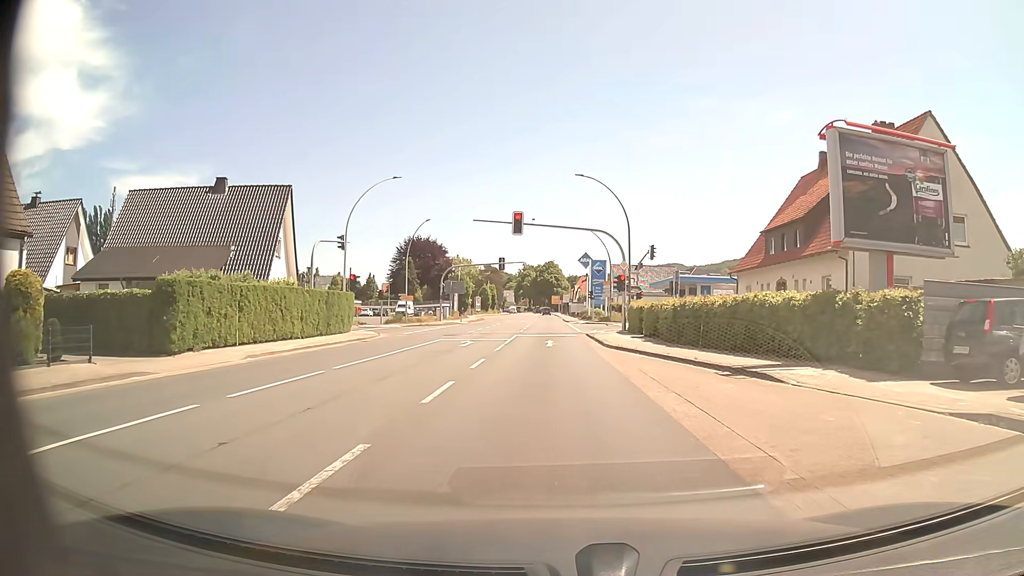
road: primary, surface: asphalt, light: Day
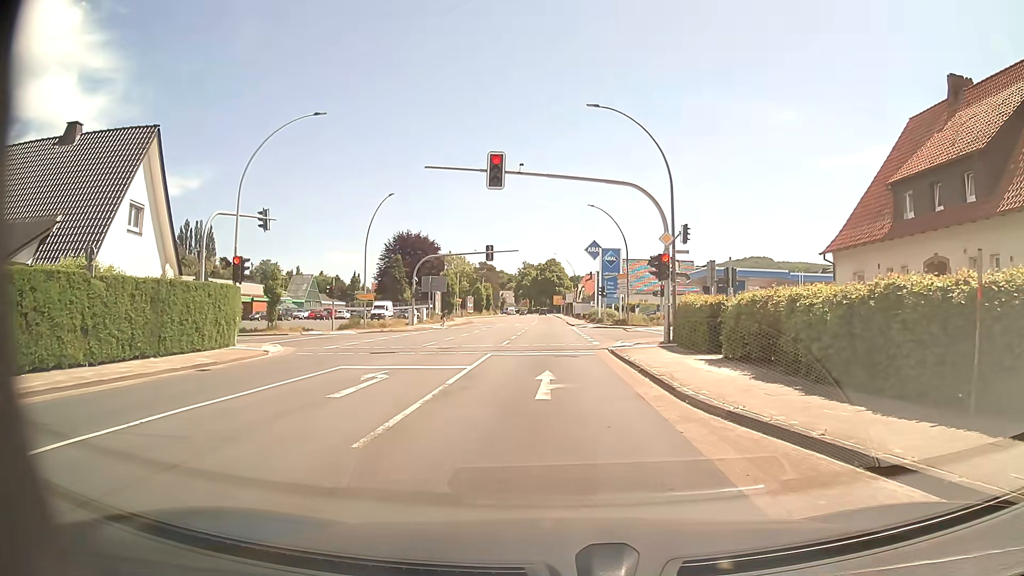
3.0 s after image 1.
(+0.2, +14.9) m; +1°
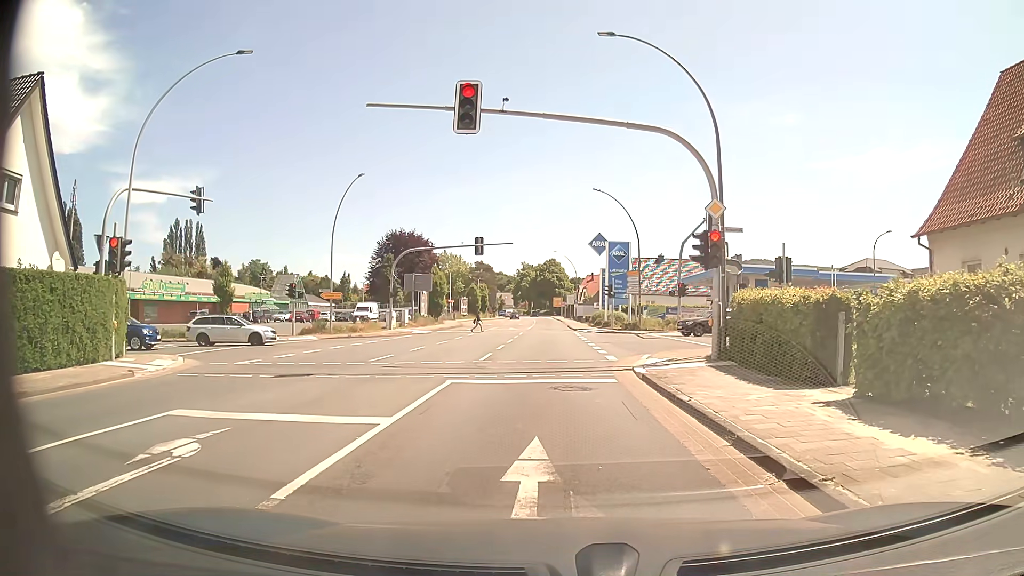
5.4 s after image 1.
(0.0, +7.8) m; 0°
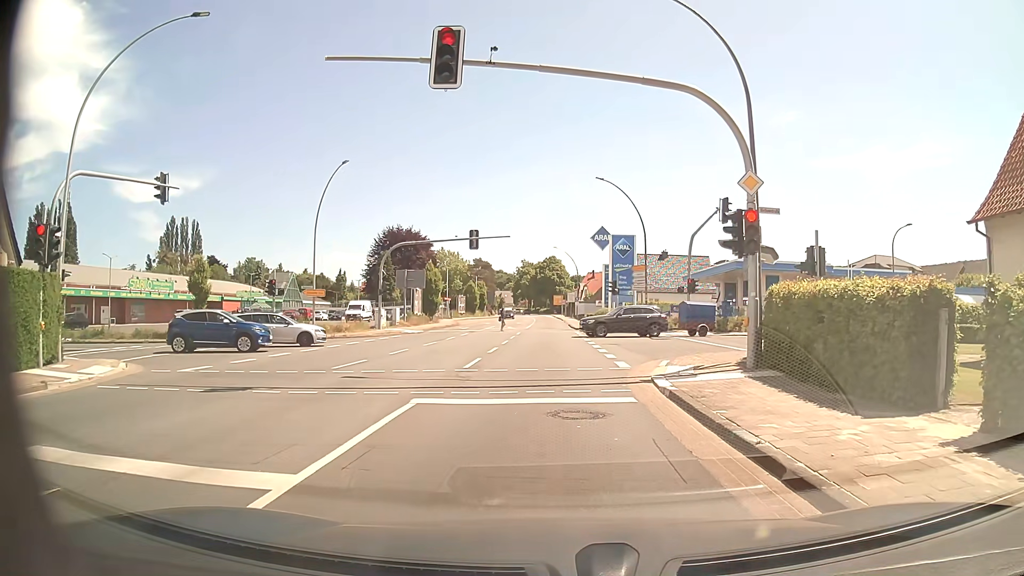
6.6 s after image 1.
(0.0, +3.3) m; +1°
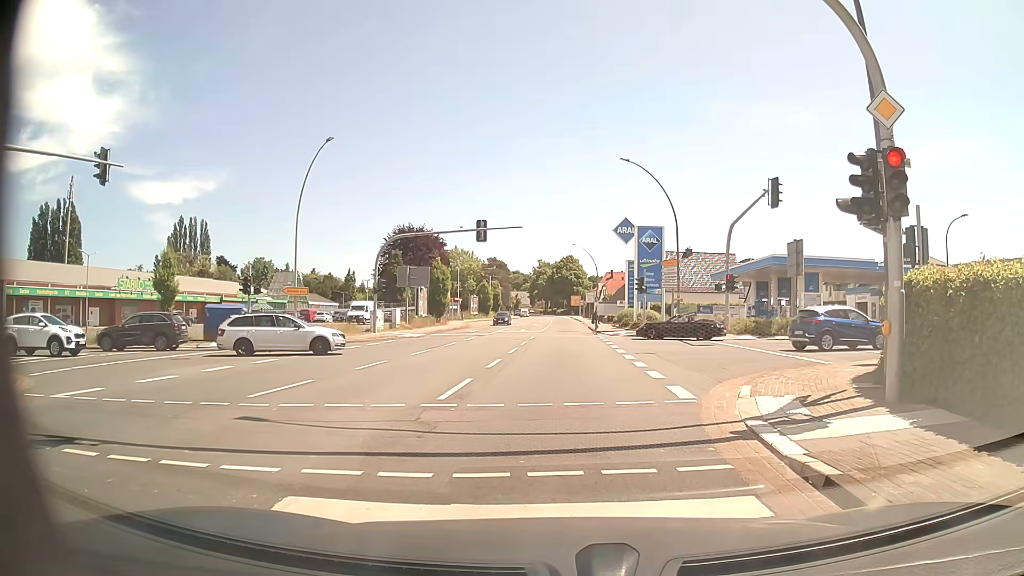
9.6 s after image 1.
(-0.2, +5.4) m; -3°
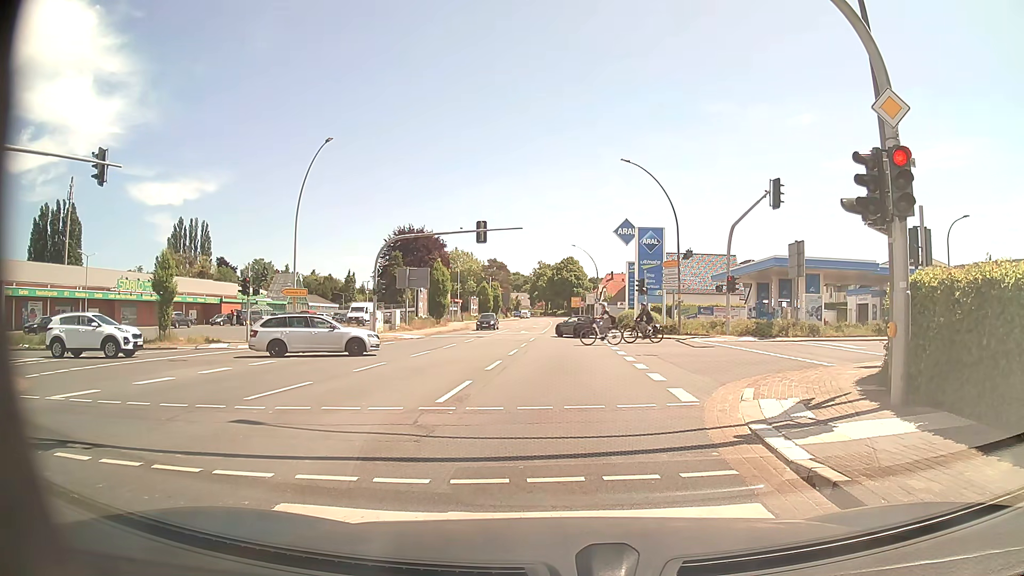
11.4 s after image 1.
(0.0, +0.2) m; 0°
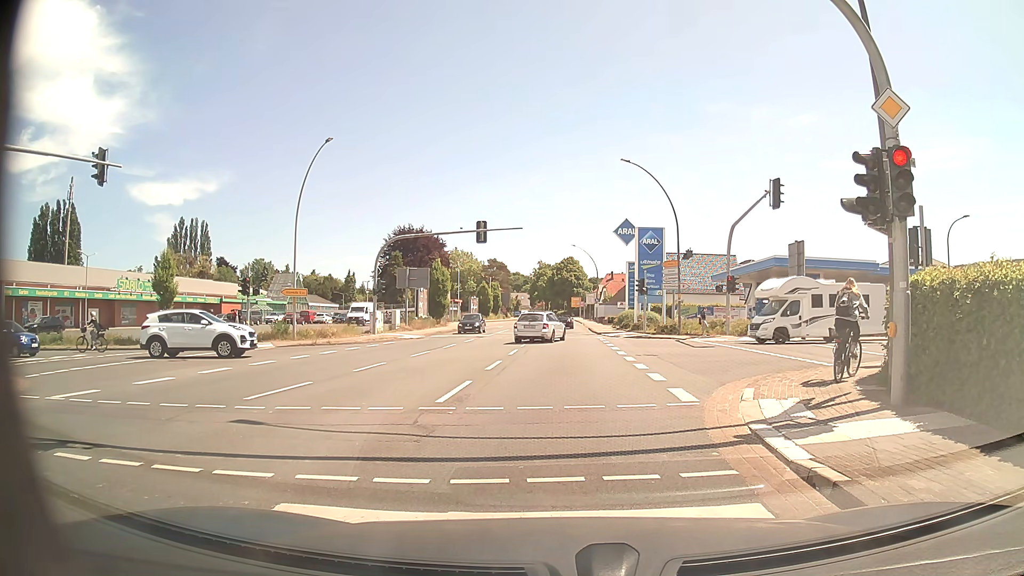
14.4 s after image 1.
(0.0, 0.0) m; 0°
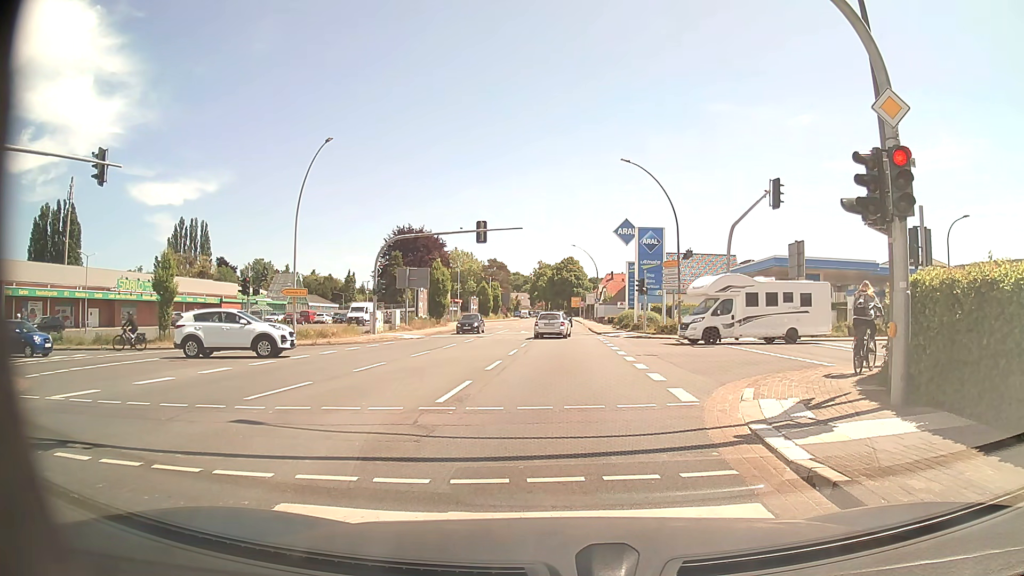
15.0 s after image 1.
(0.0, 0.0) m; 0°
